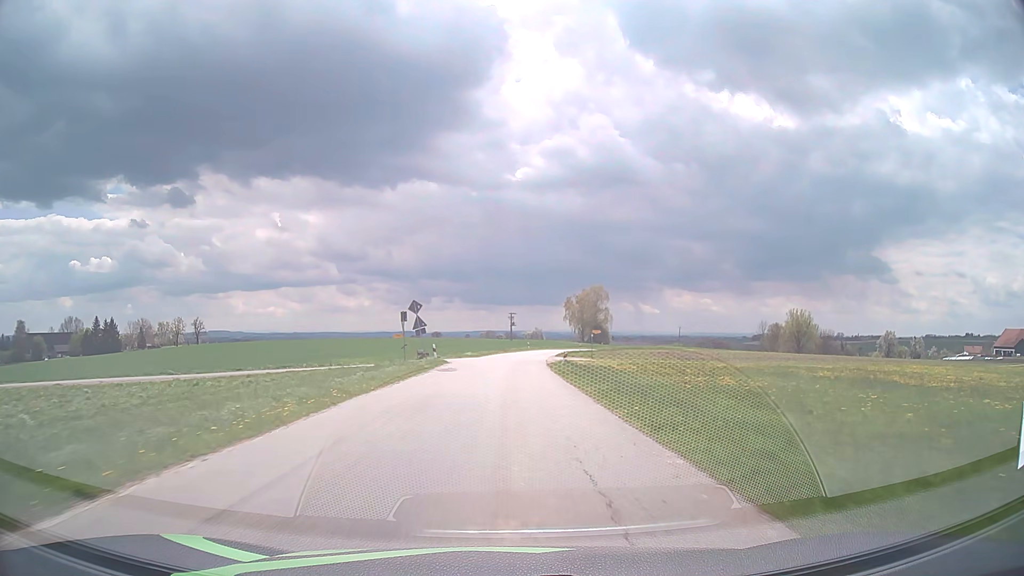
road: tertiary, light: Day
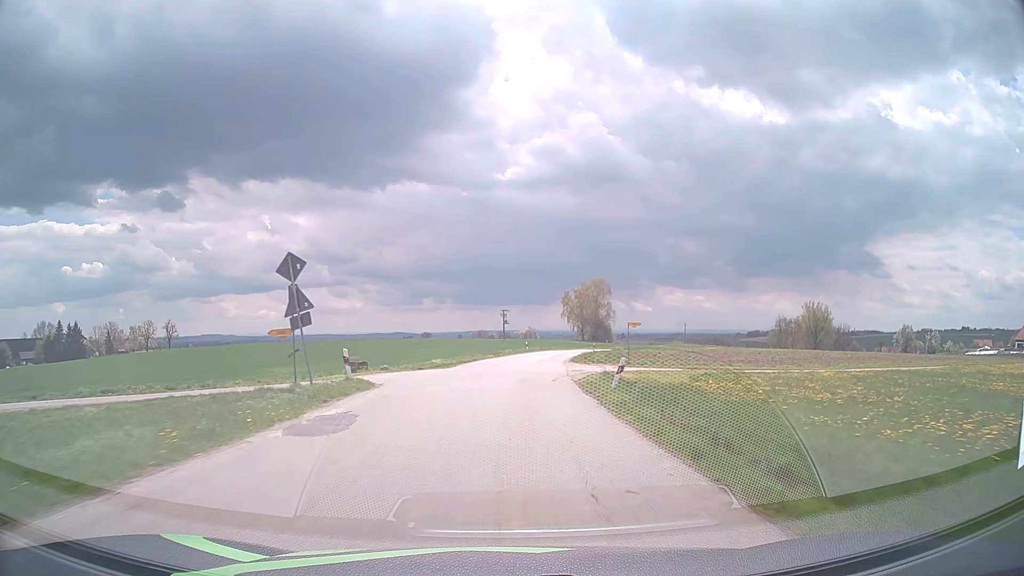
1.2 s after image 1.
(+0.1, +20.6) m; +1°
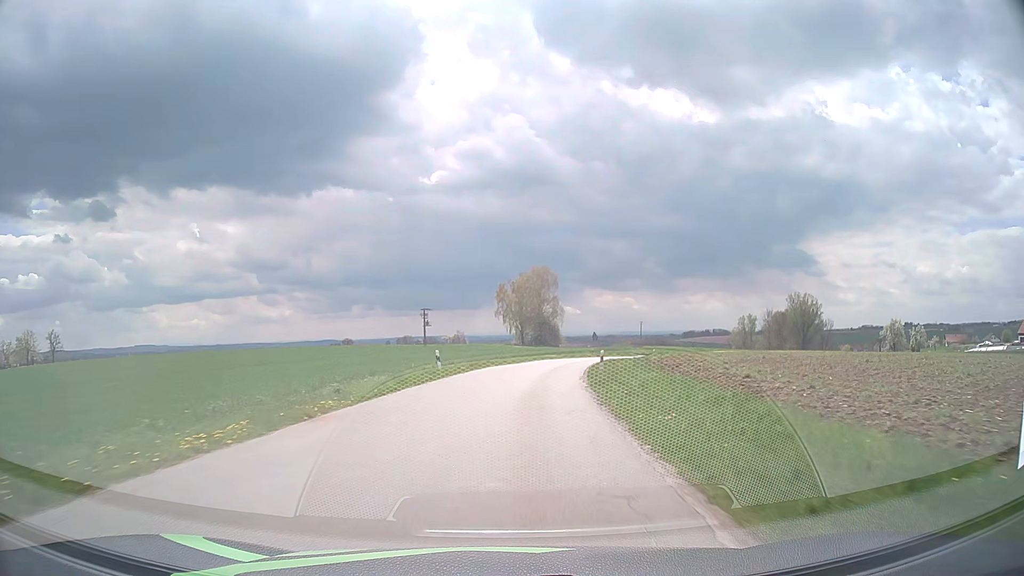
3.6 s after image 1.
(+1.8, +40.7) m; +6°
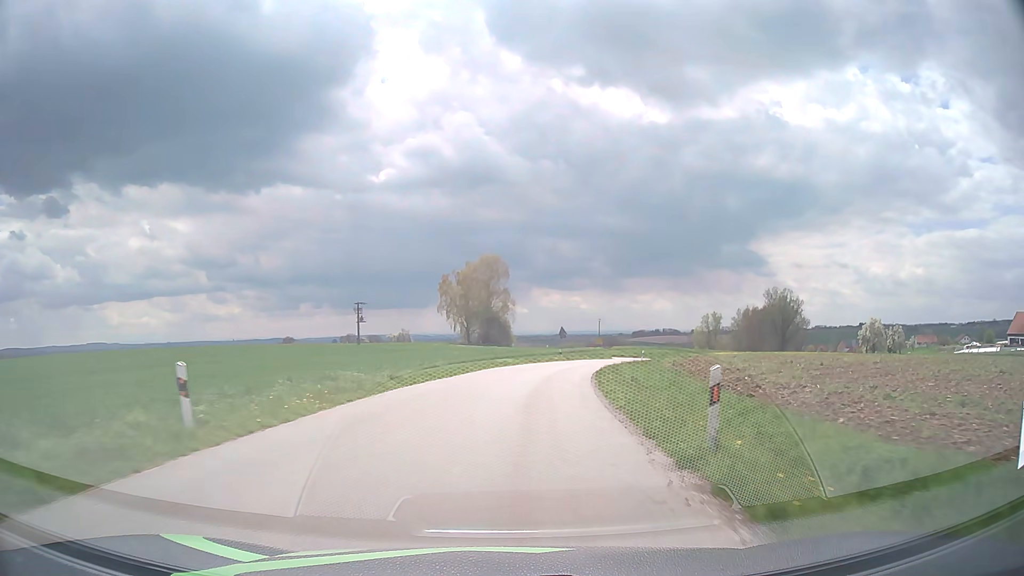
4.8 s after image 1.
(+0.7, +20.2) m; +4°
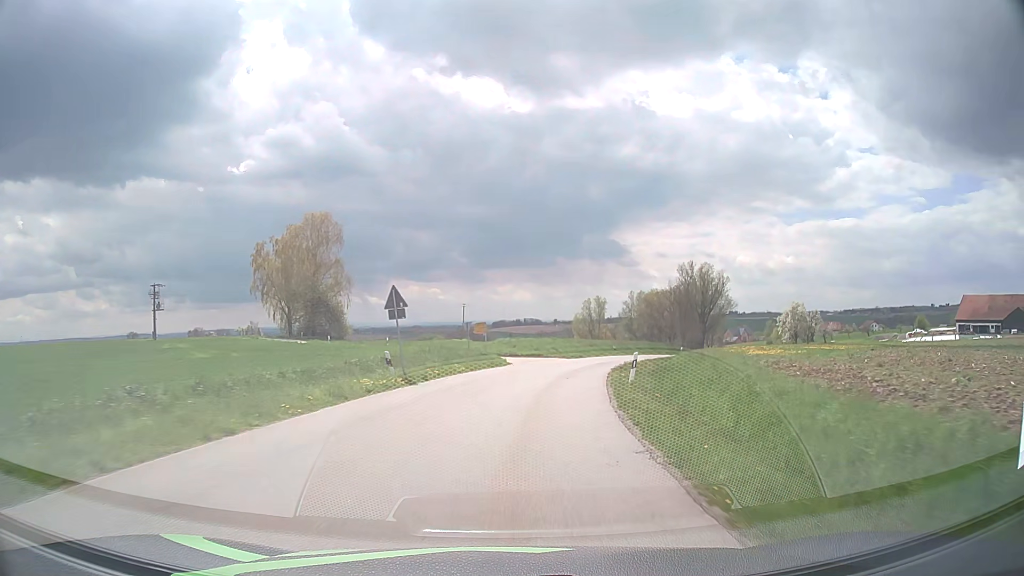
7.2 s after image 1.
(+3.8, +38.8) m; +12°
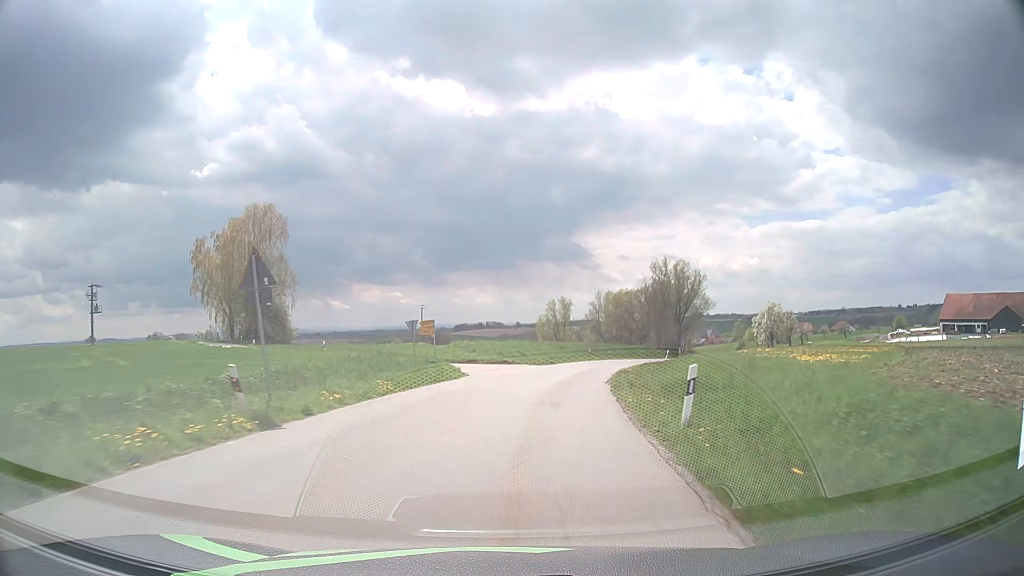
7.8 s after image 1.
(+0.3, +9.4) m; +3°
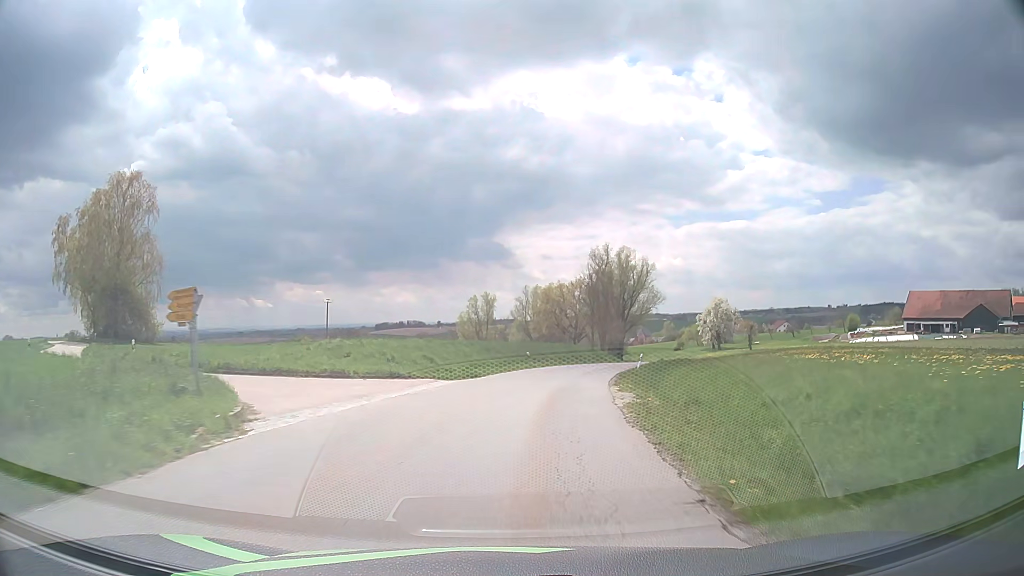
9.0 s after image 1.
(+1.0, +18.4) m; +7°
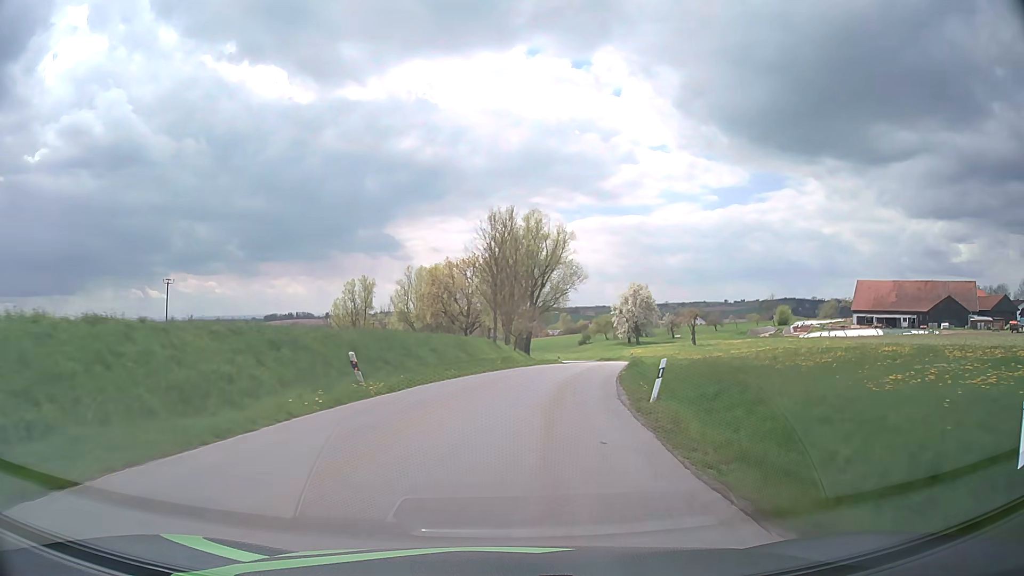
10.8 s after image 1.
(+2.2, +27.0) m; +9°
(0, +10) (+1, +20) (+3, +30) (+5, +40) (+7, +49) (+8, +59) (+10, +69) (+10, +79) (+9, +89) (+8, +99) m
